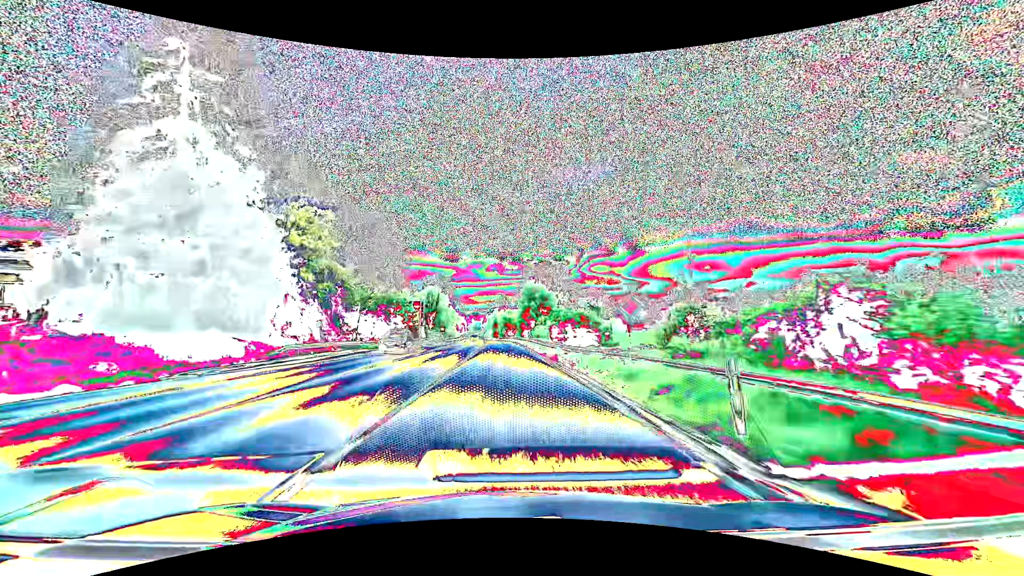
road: primary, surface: asphalt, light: Day
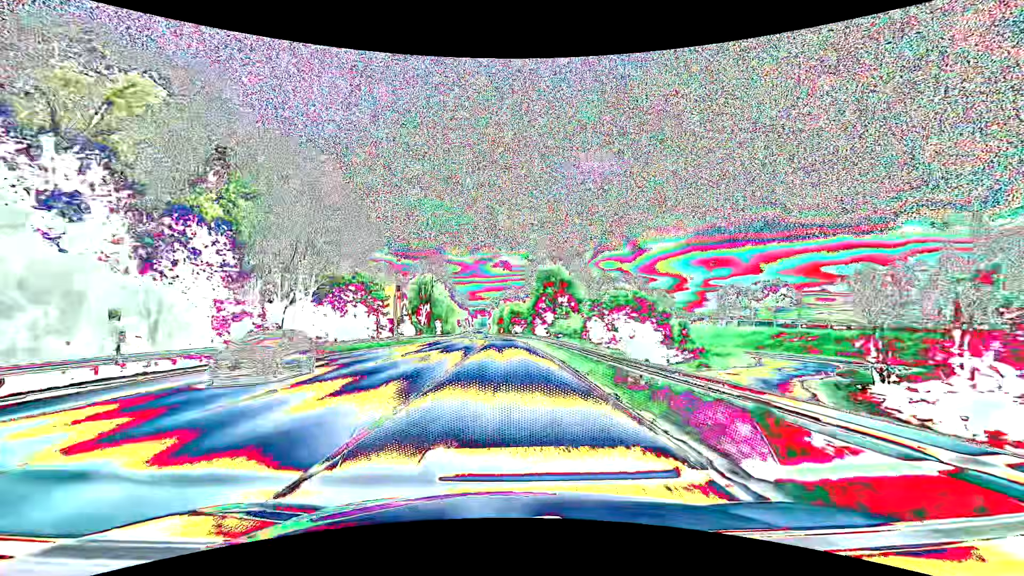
(-0.1, +21.6) m; -1°
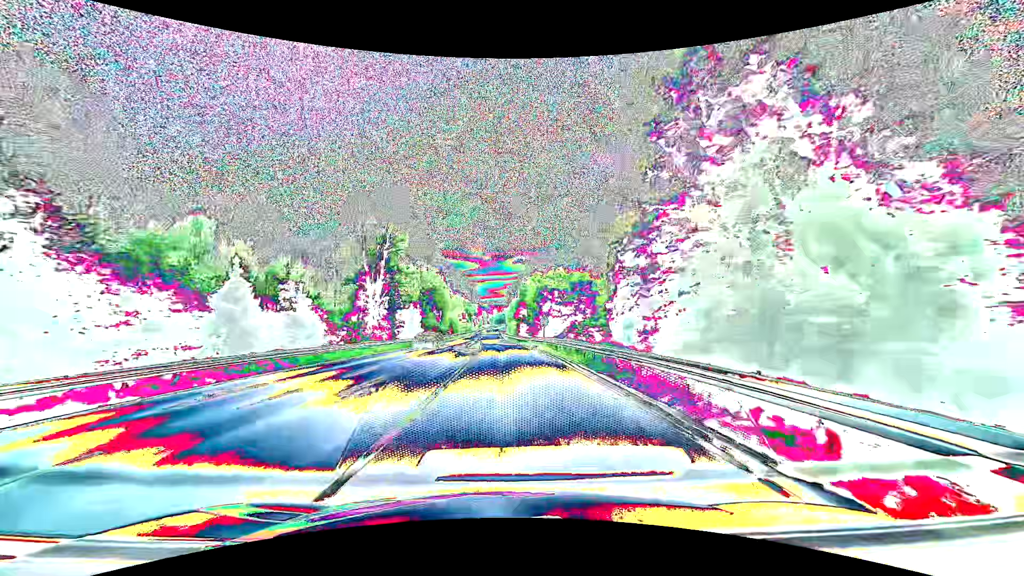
(-0.9, +54.0) m; -2°
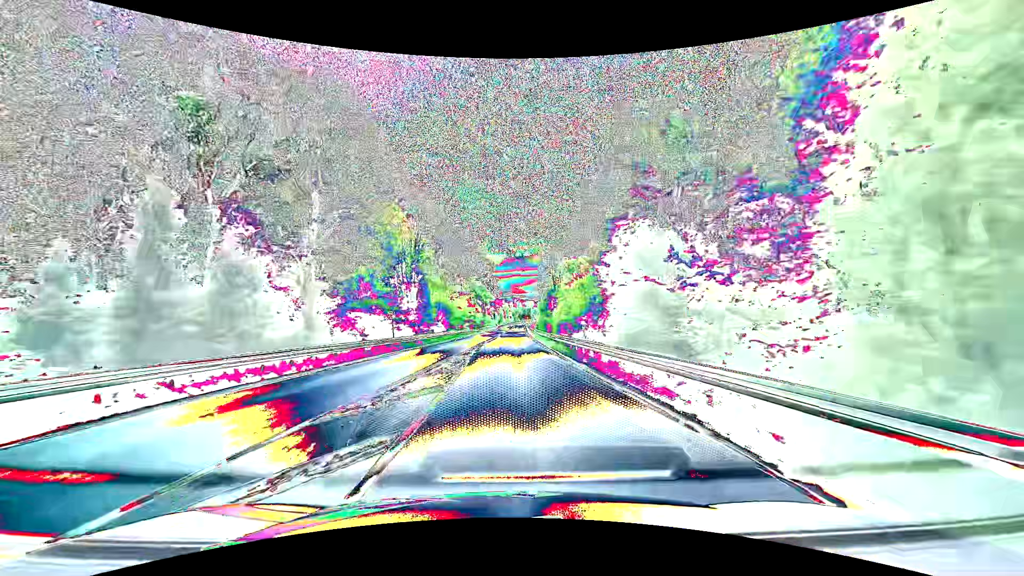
(-1.7, +54.1) m; -3°
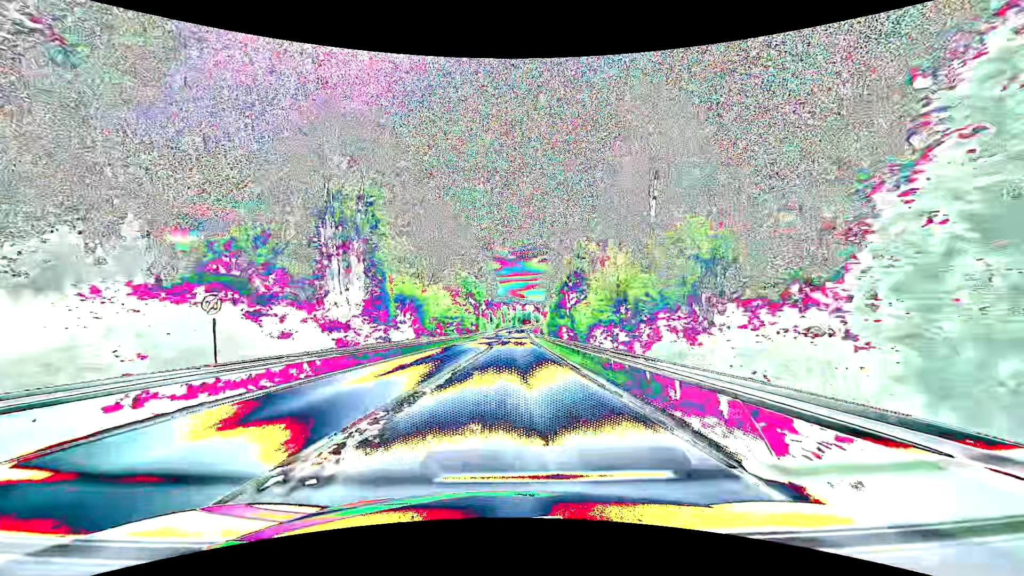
(-0.1, +22.0) m; 0°
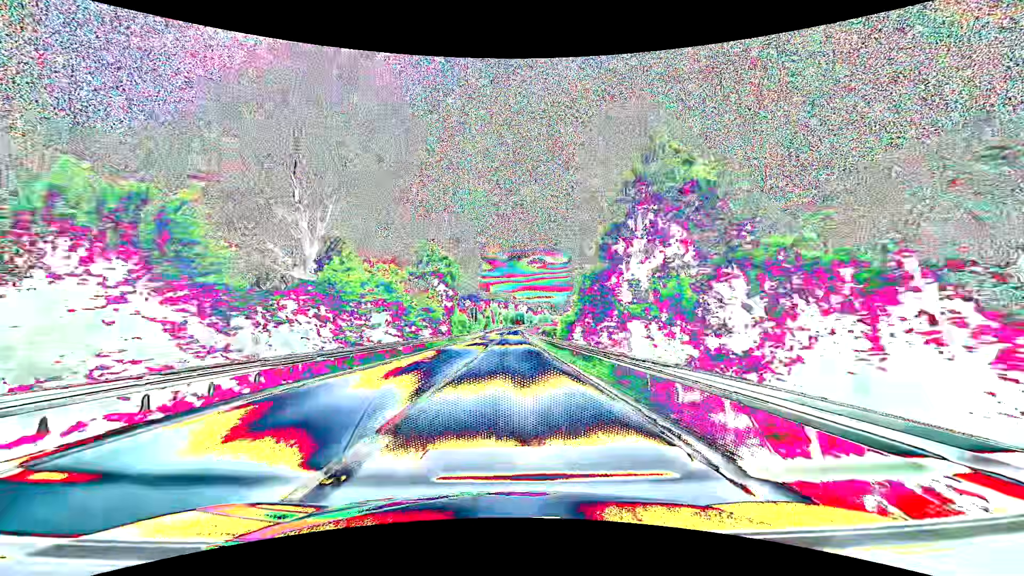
(+0.3, +34.6) m; +1°
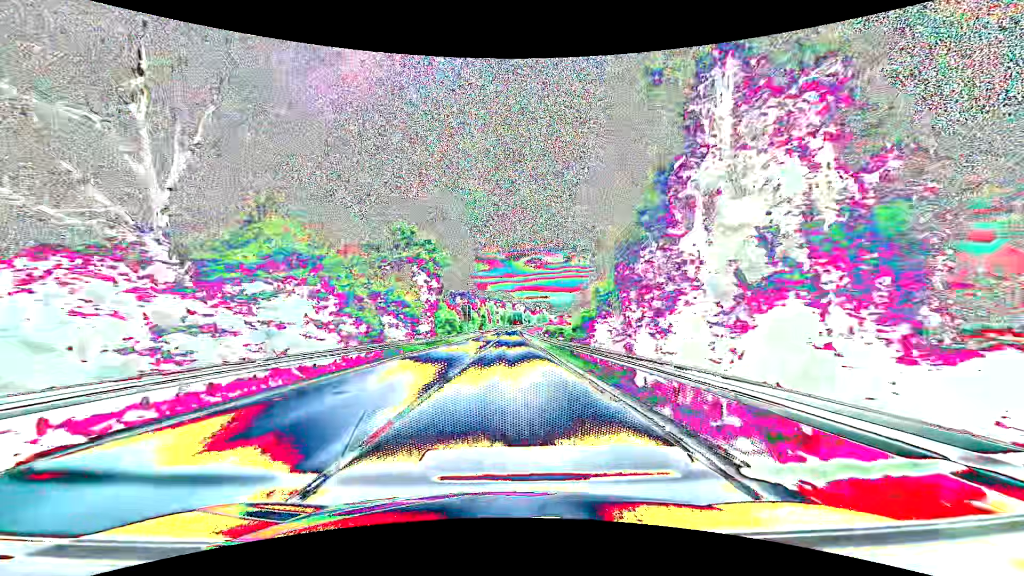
(0.0, +12.1) m; 0°
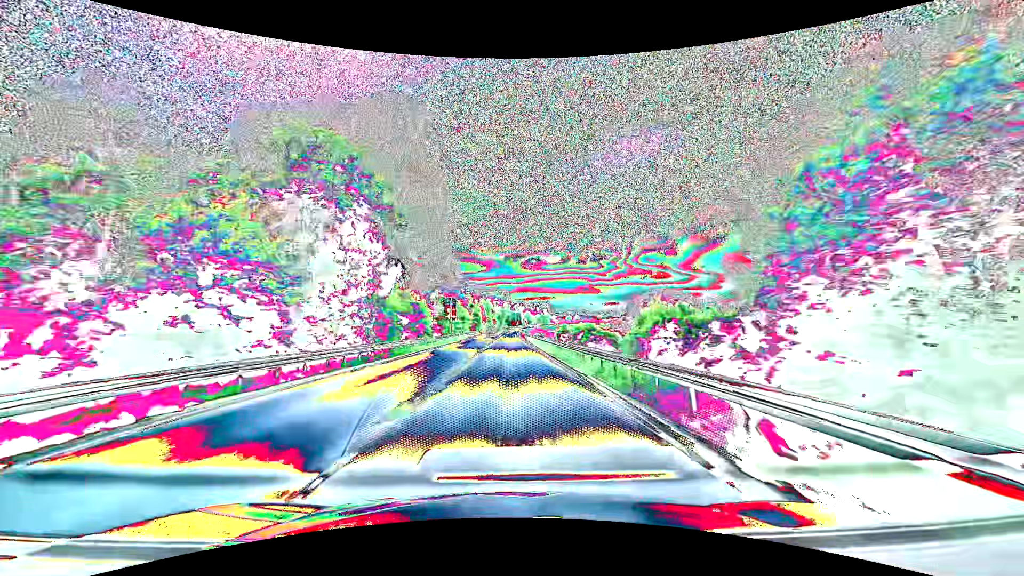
(+0.1, +25.1) m; +1°
(0, +10) (0, +20) (0, +30) (0, +40) (0, +50) (0, +60) (0, +70) (0, +80) (0, +90) (0, +100) m
